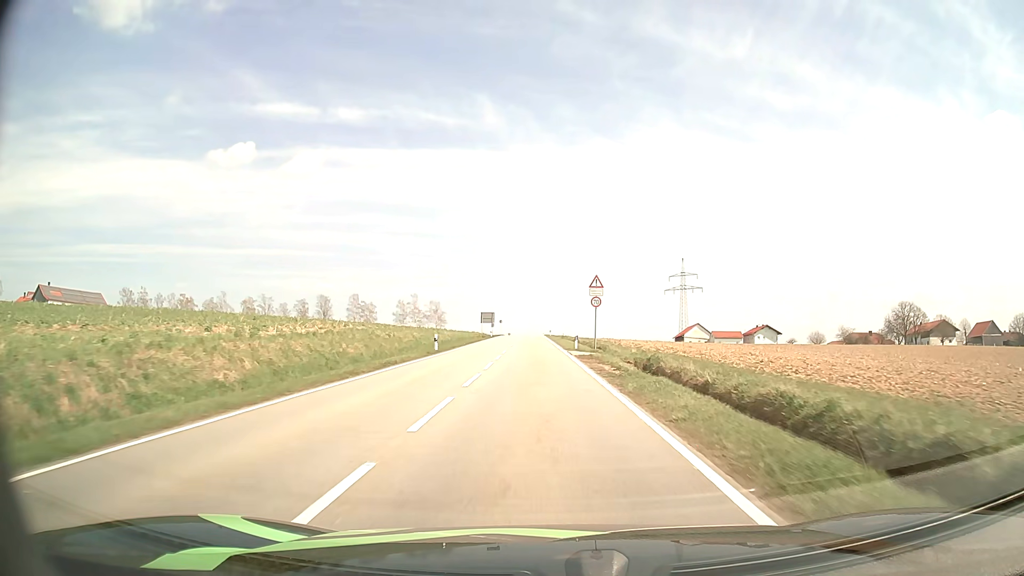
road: tertiary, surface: asphalt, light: Day
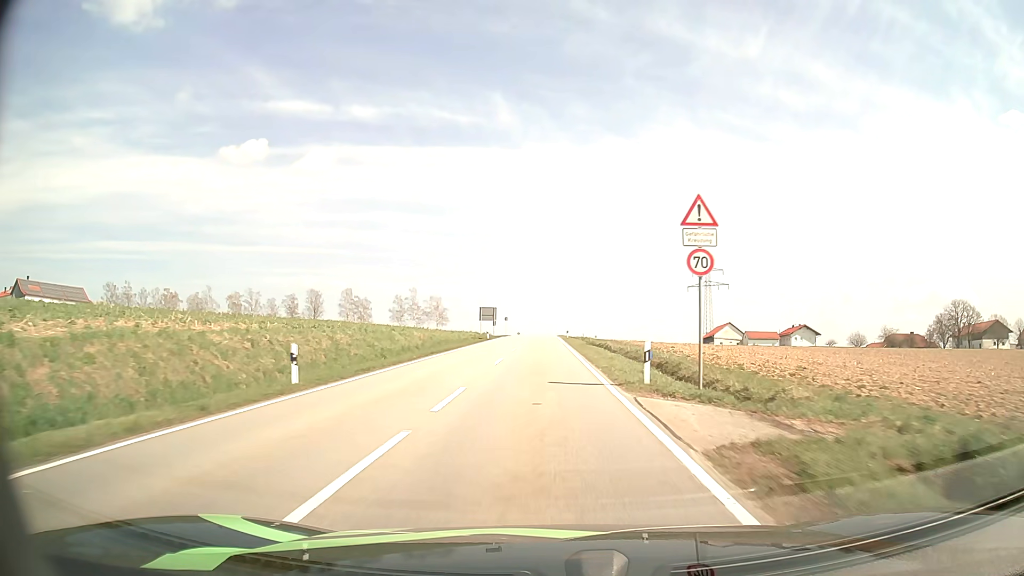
(-0.2, +23.1) m; -1°
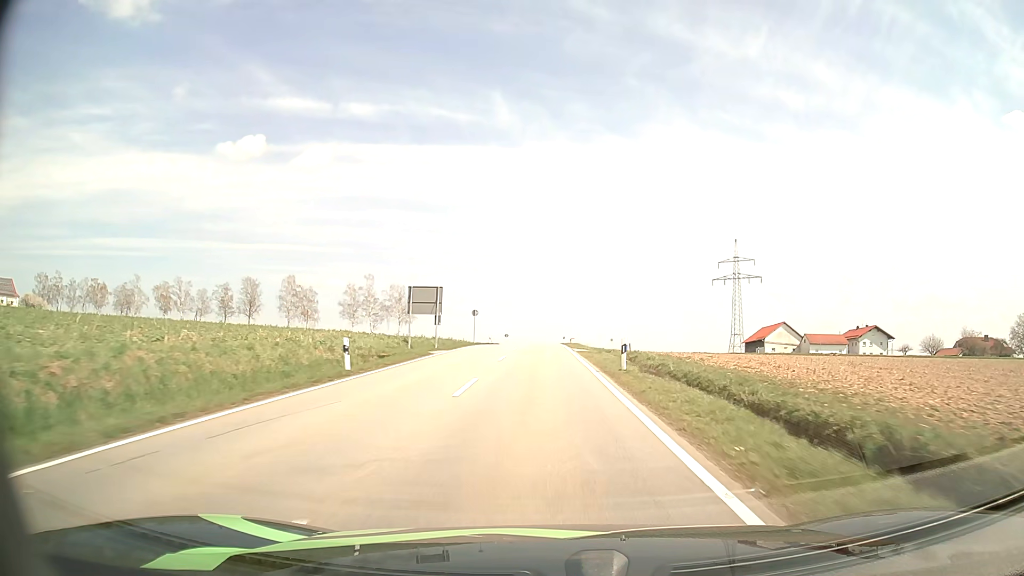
(-0.3, +47.5) m; 0°
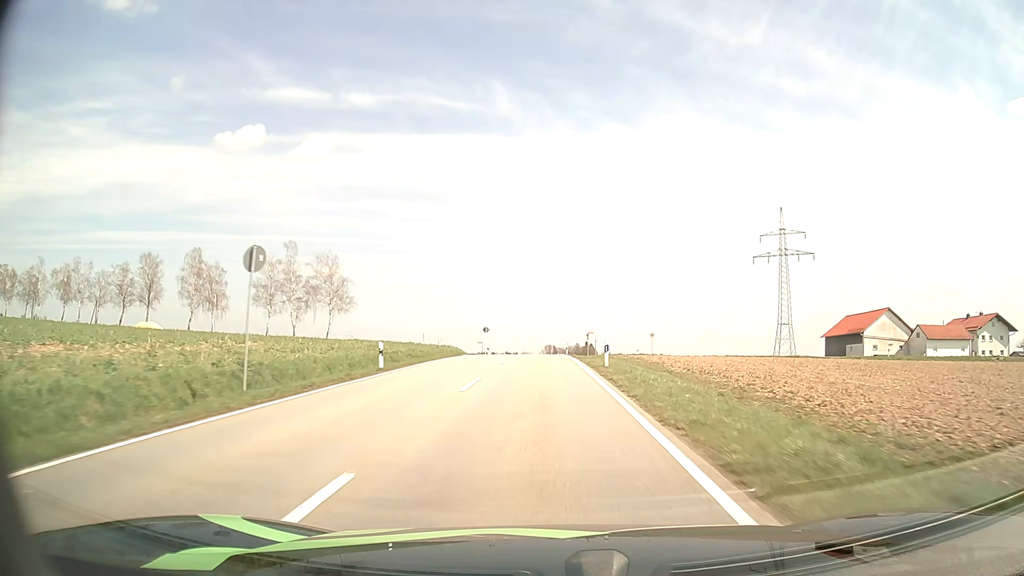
(-0.1, +47.9) m; 0°
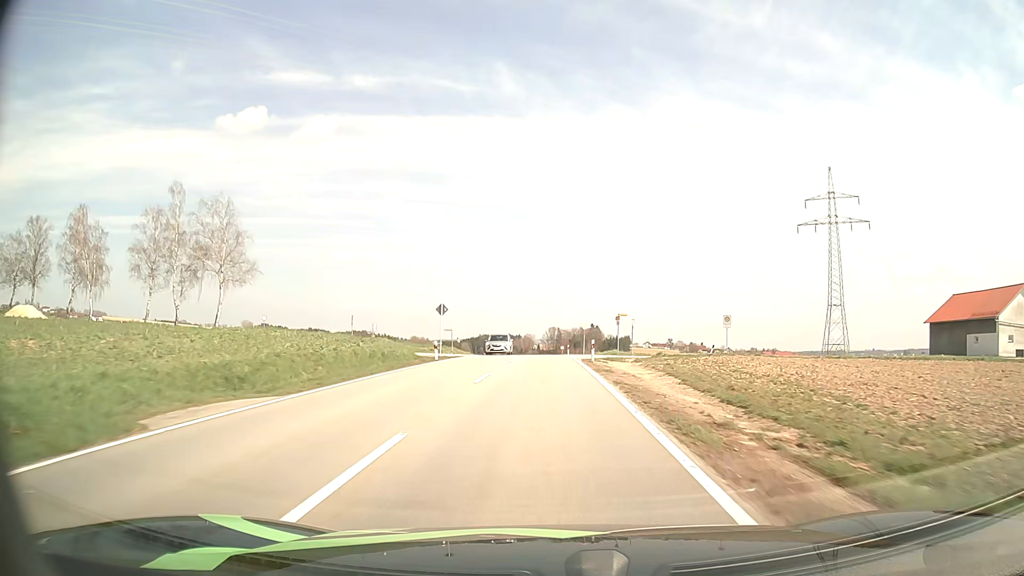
(0.0, +34.7) m; 0°
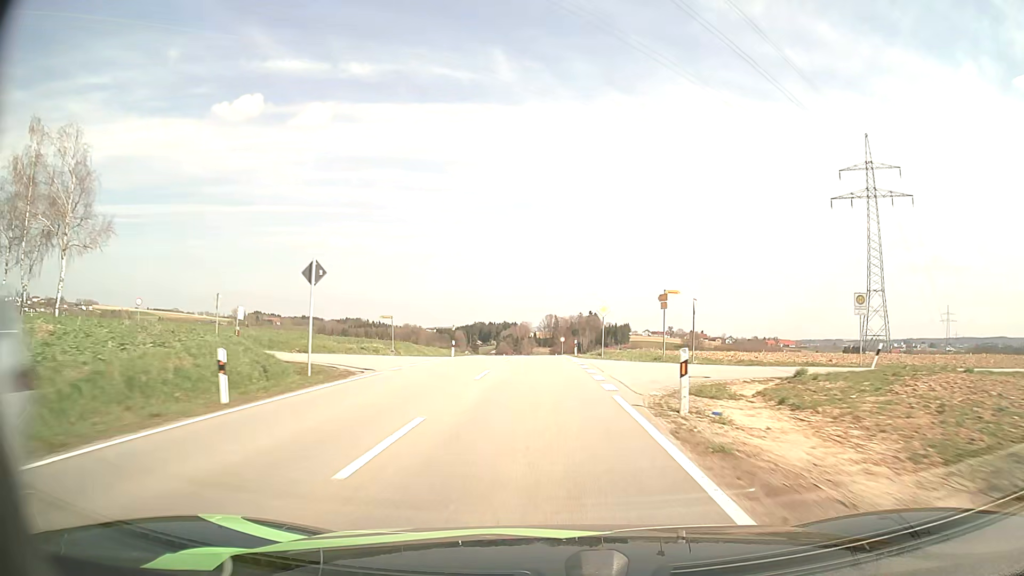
(0.0, +23.5) m; 0°
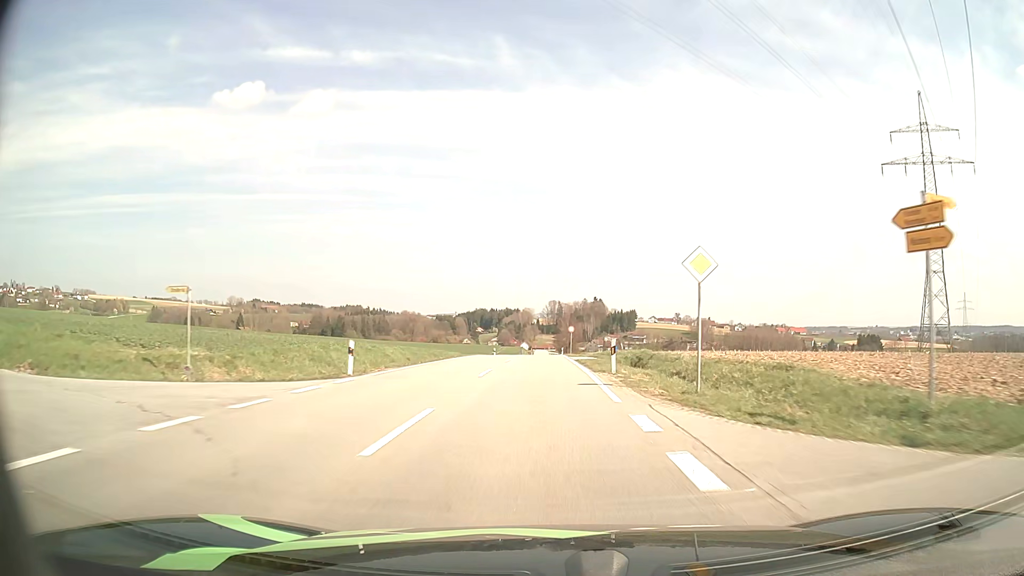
(0.0, +23.9) m; 0°
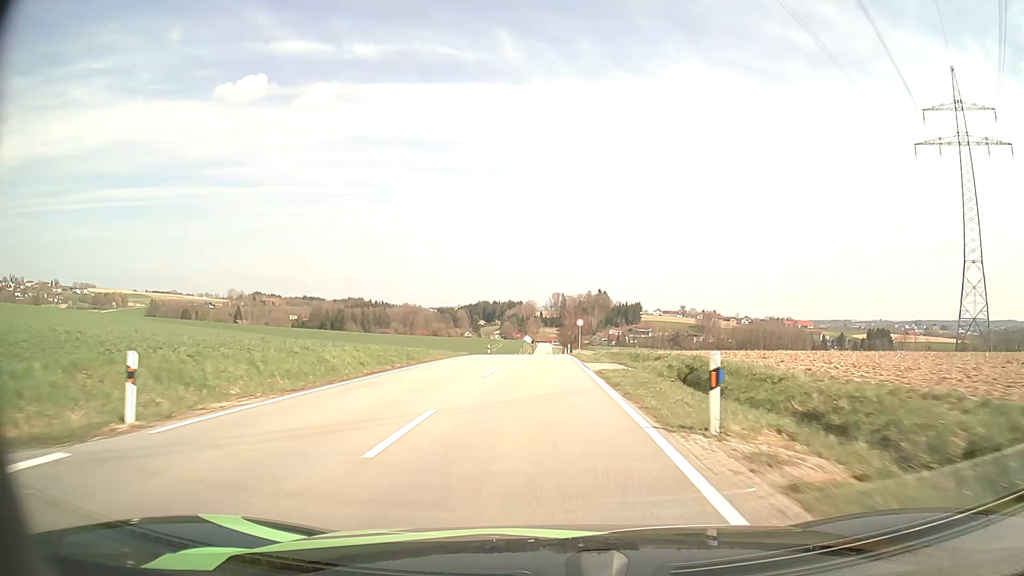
(0.0, +12.0) m; 0°
(0, +10) (0, +20) (0, +30) (0, +40) (0, +50) (0, +60) (0, +70) (0, +80) (0, +90) (0, +100) m
